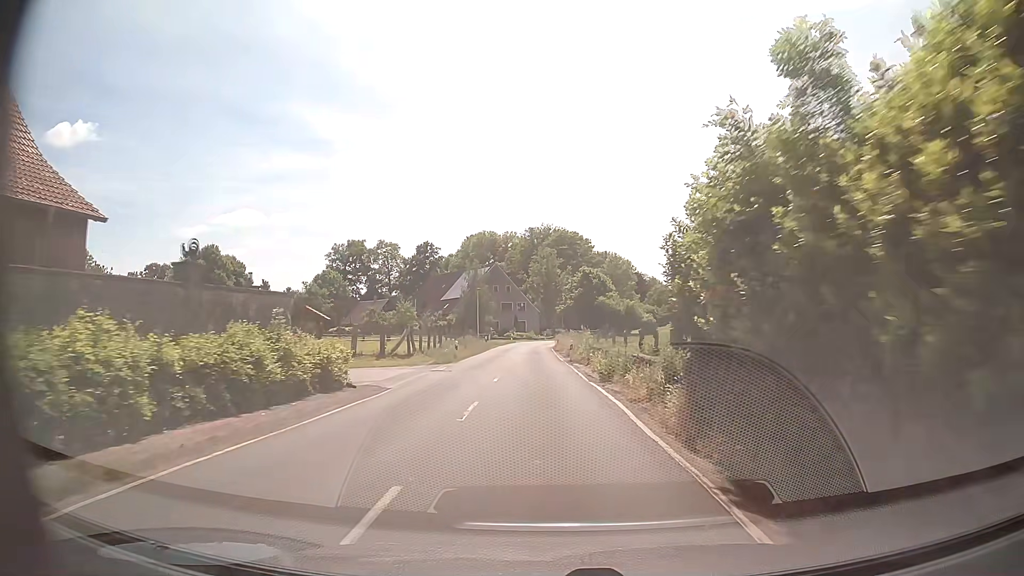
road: secondary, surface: asphalt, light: Day
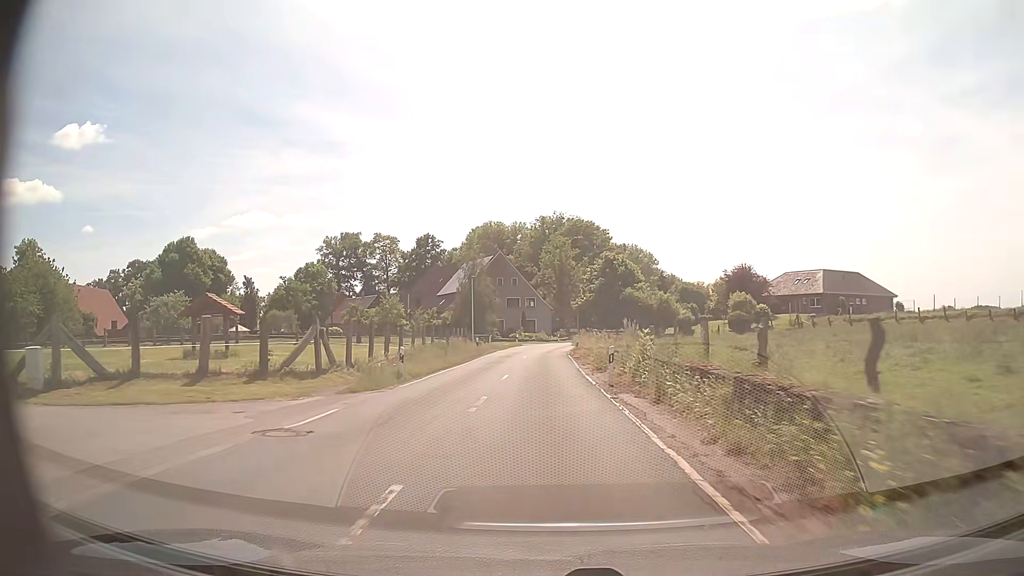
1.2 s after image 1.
(-0.2, +16.6) m; -1°
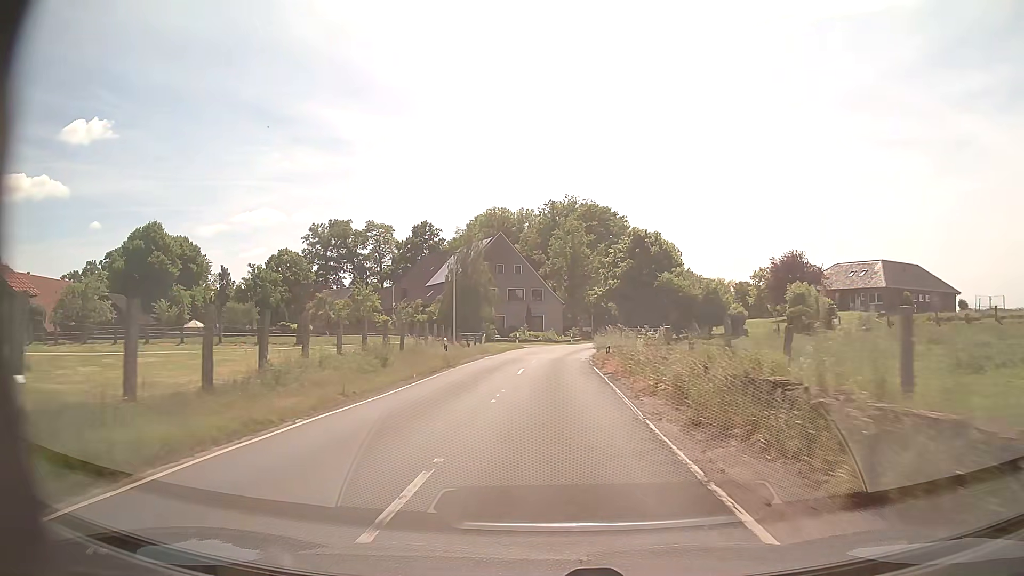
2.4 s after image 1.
(-0.2, +16.6) m; -1°
(0, +10) (0, +20) (0, +30) (+1, +40) (+2, +50) (+4, +60) (+7, +69) (+9, +79) (+11, +89) (+13, +99) m
